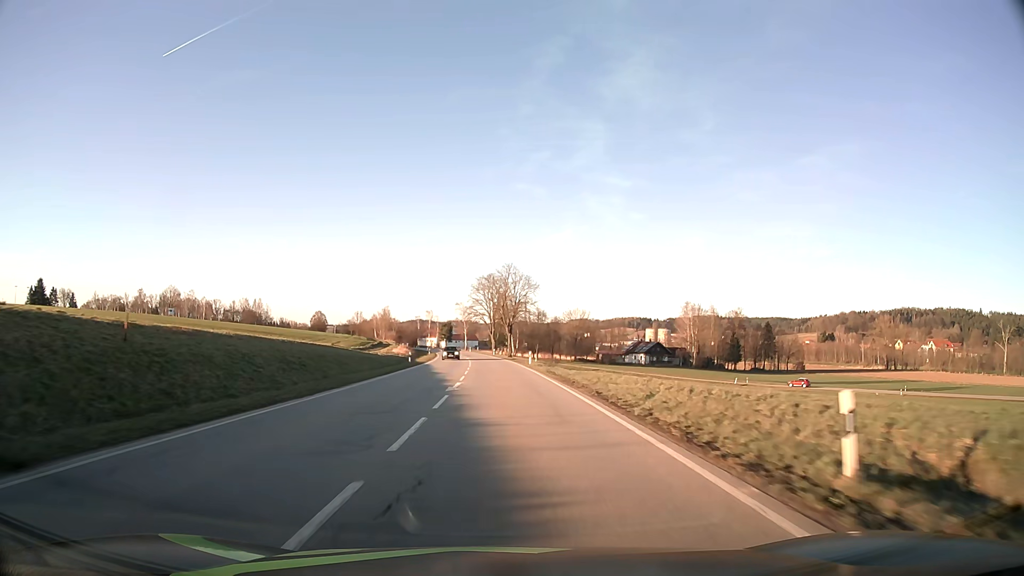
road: secondary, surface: asphalt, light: Day
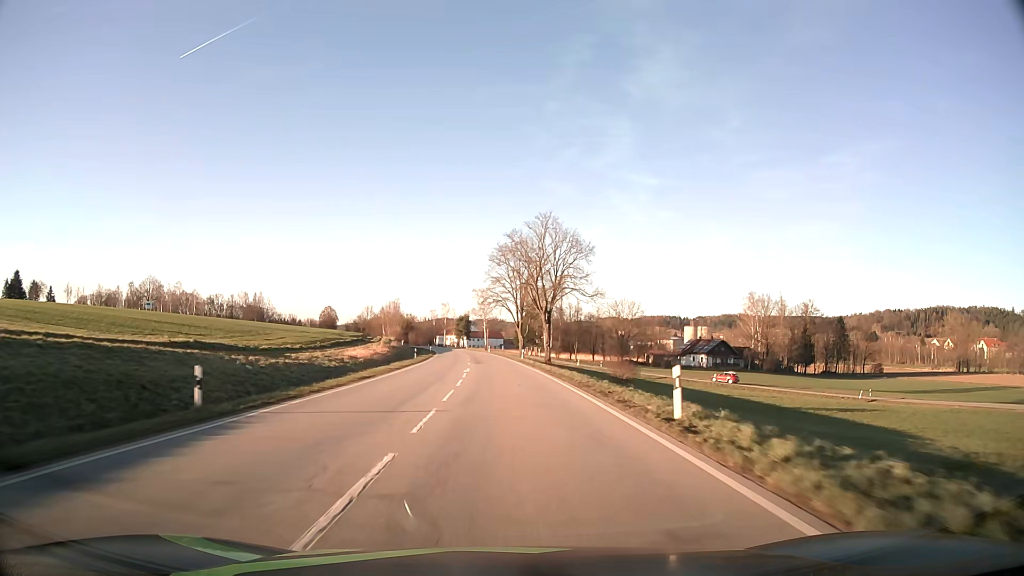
(-0.8, +40.6) m; -2°
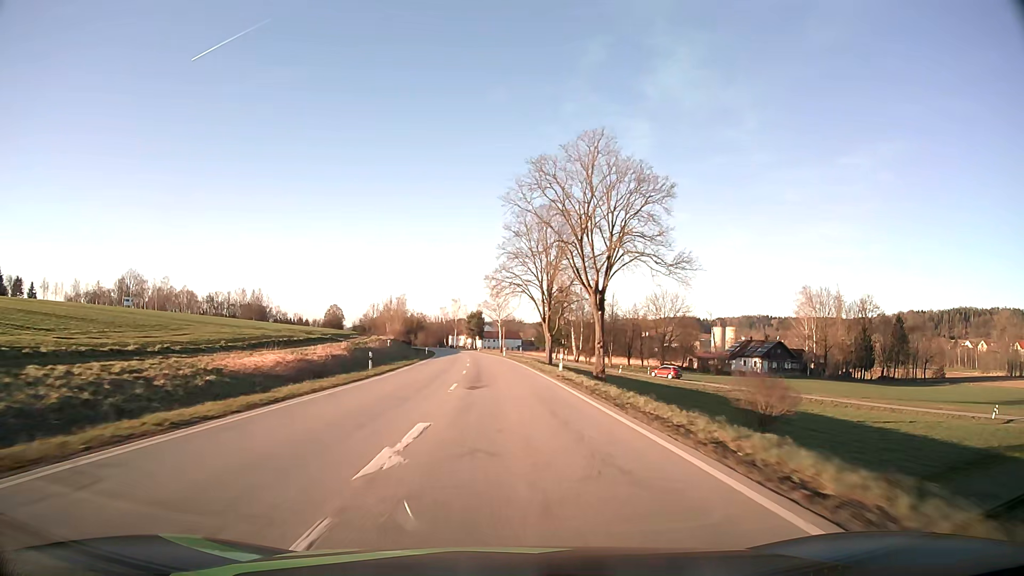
(-0.3, +27.2) m; -1°
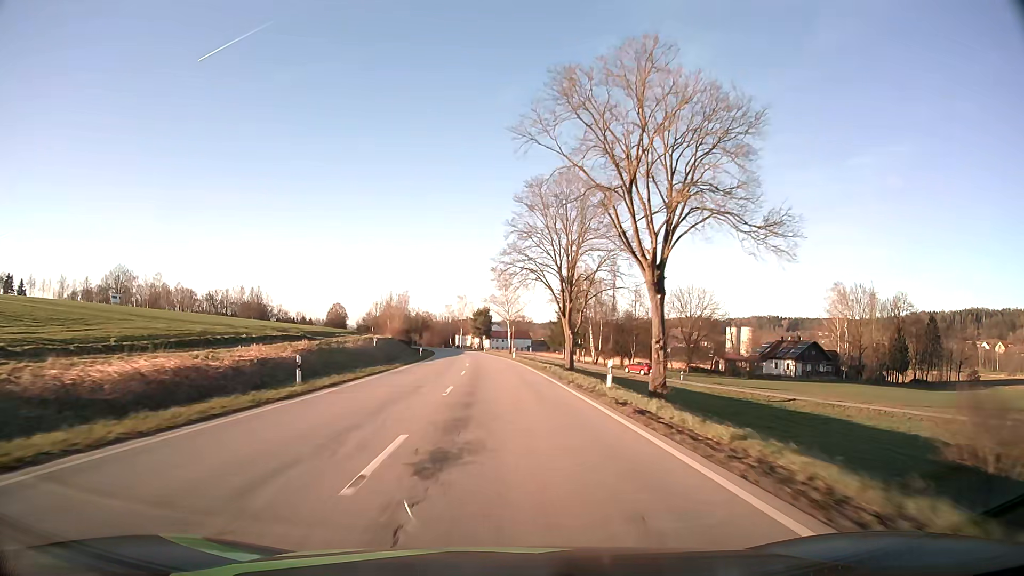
(-0.1, +13.6) m; -1°
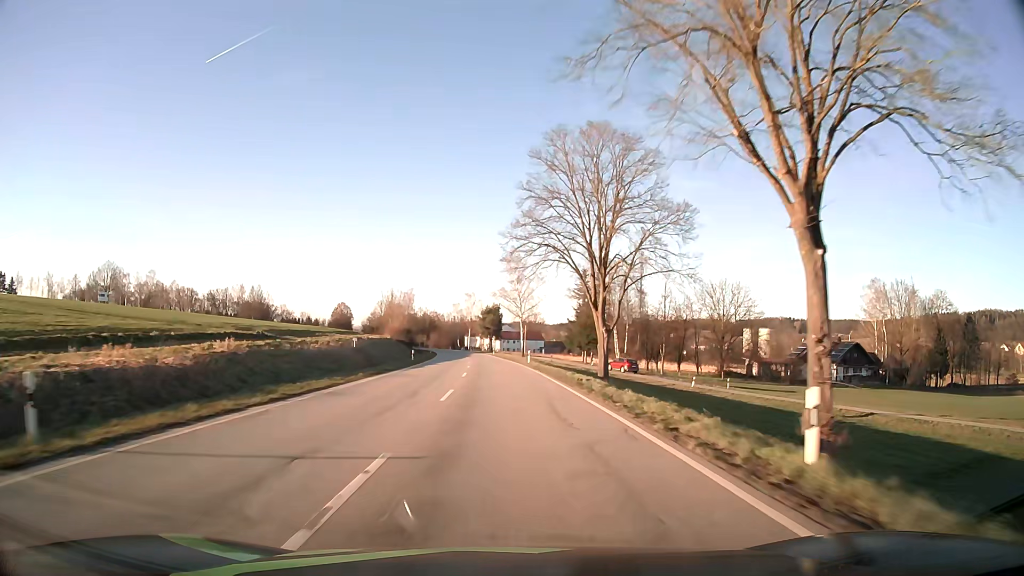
(-0.1, +13.7) m; -1°
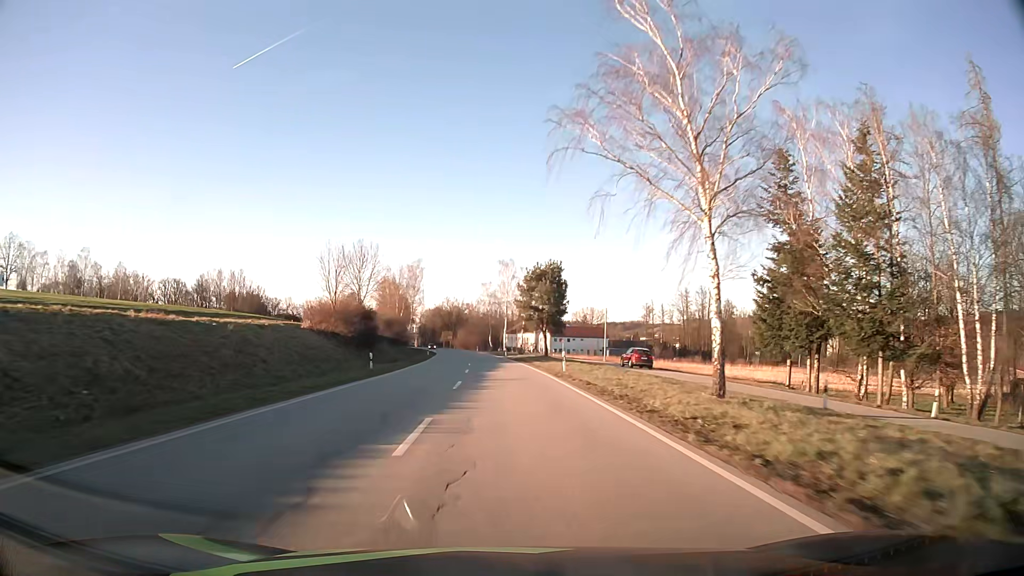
(-2.3, +68.8) m; -3°
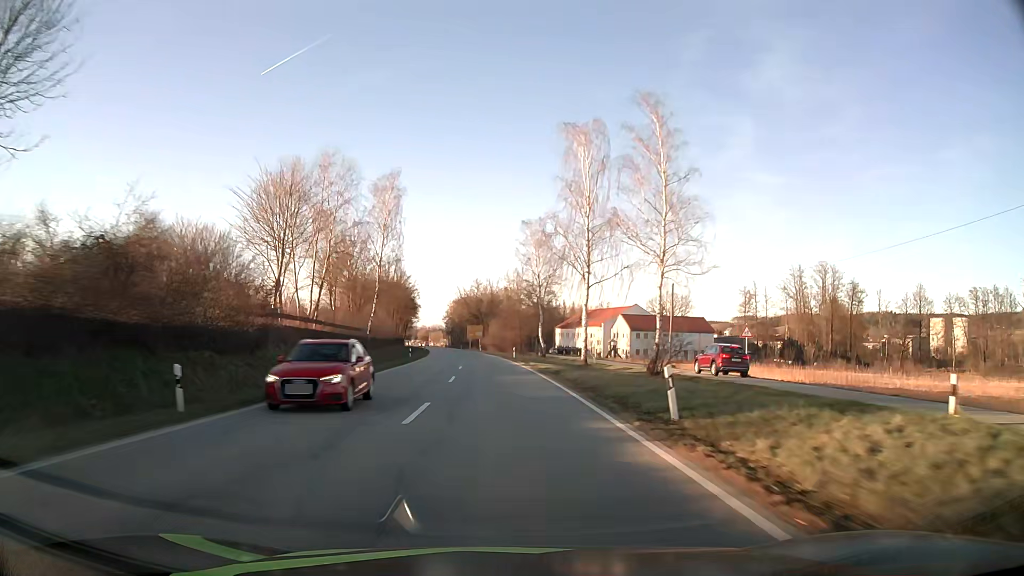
(-2.2, +69.6) m; -4°
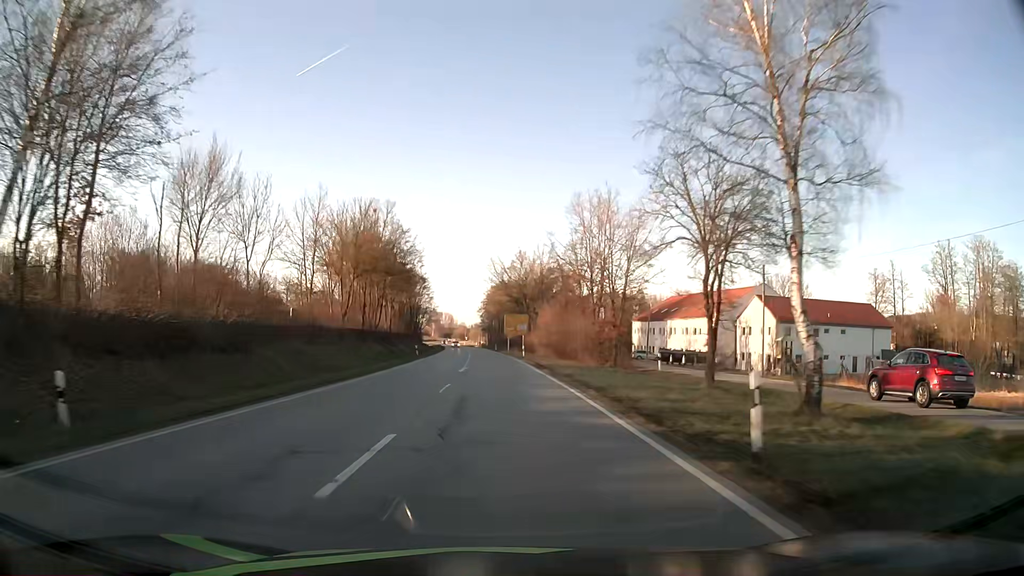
(-1.6, +53.9) m; -4°
(0, +10) (0, +20) (0, +30) (-1, +40) (-1, +50) (-1, +60) (-2, +70) (-3, +80) (-3, +90) (-4, +100) m
